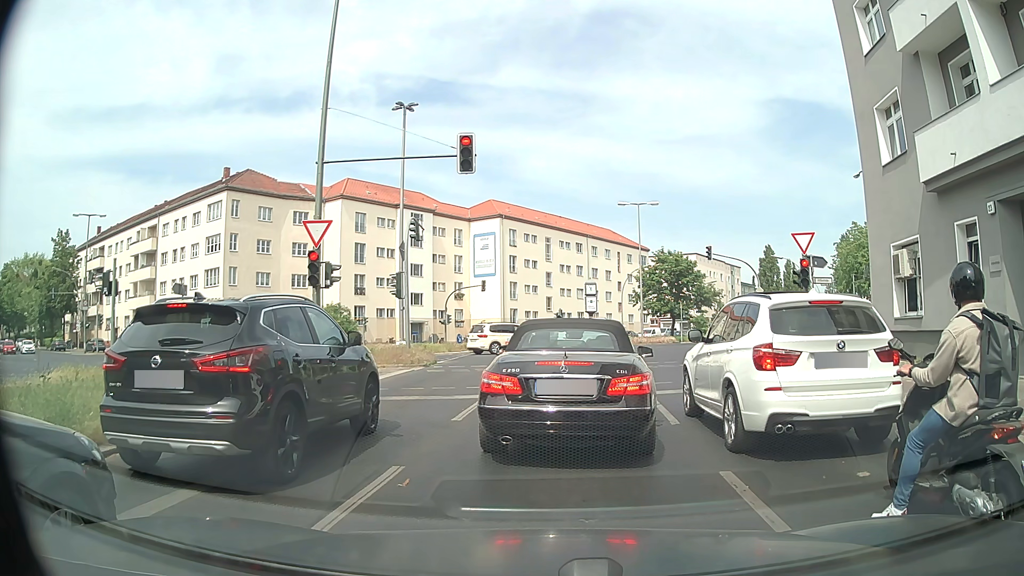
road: secondary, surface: asphalt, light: Day
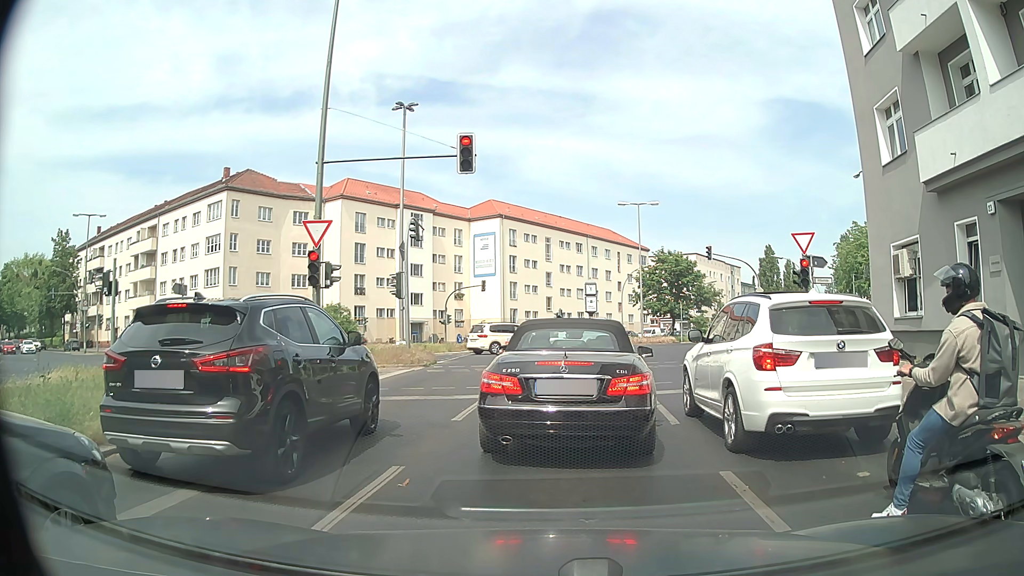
(0.0, 0.0) m; 0°
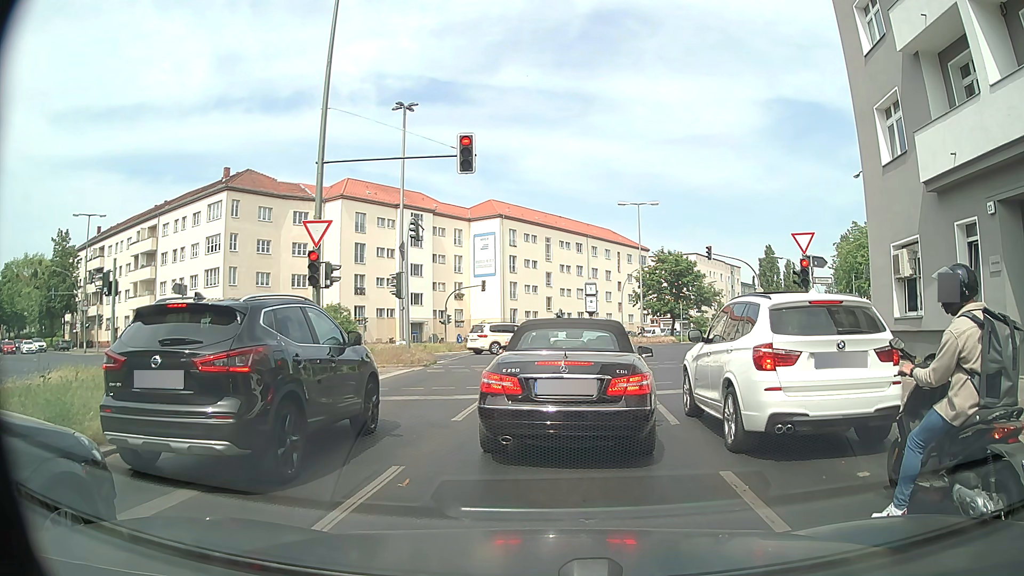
(0.0, 0.0) m; 0°
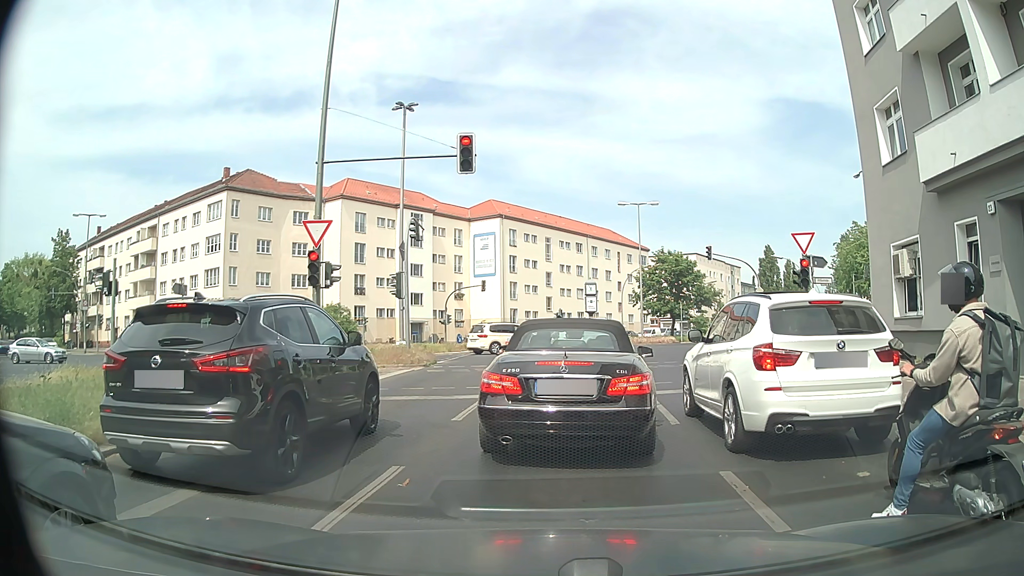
(0.0, 0.0) m; 0°
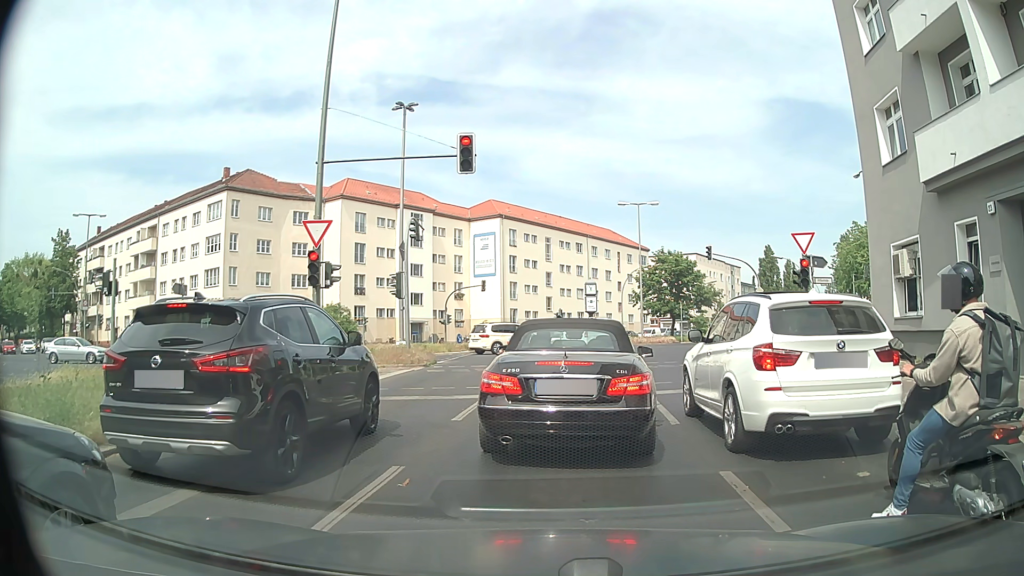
(0.0, 0.0) m; 0°
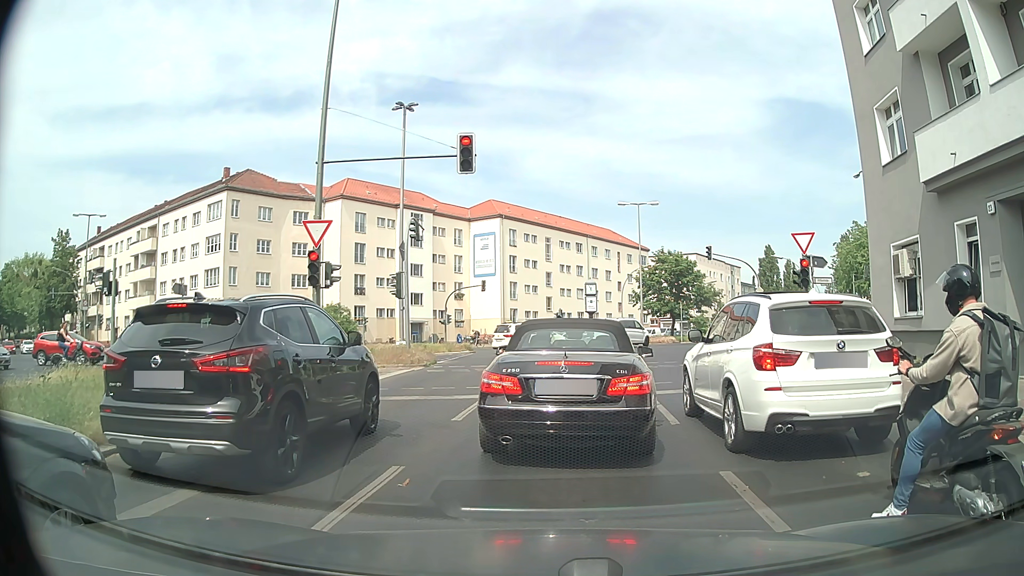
(0.0, 0.0) m; 0°
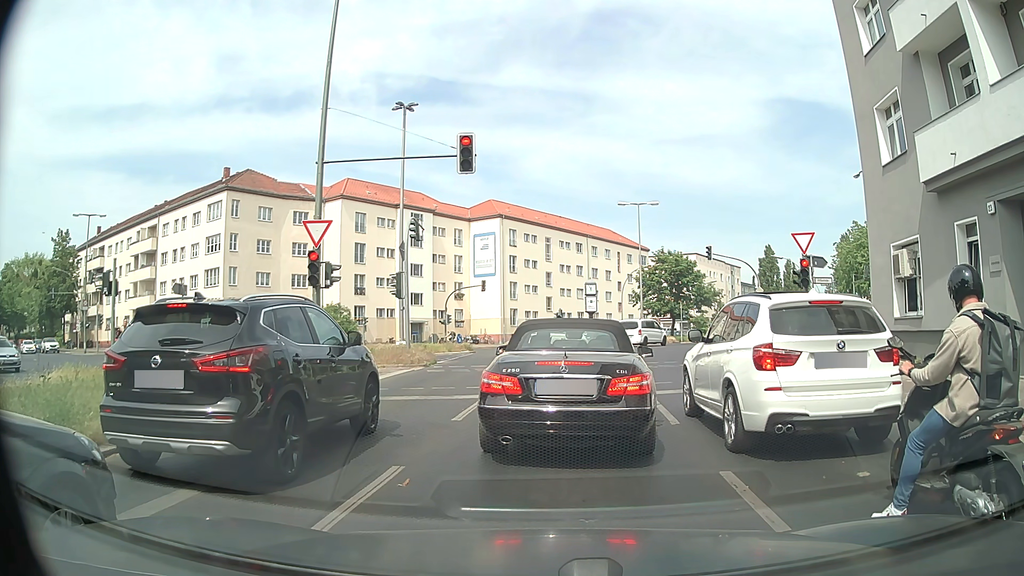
(0.0, 0.0) m; 0°
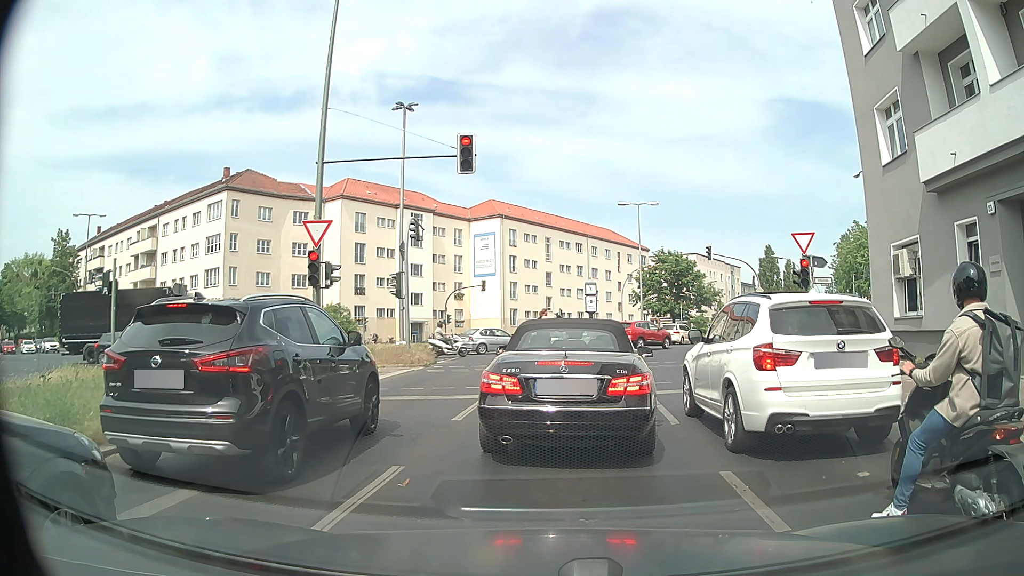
(0.0, 0.0) m; 0°
(0, +10) (0, +20) (+2, +30) (+4, +40) (+8, +49) (+12, +58) (+16, +67) (+21, +76) (+25, +85) (+30, +94) m
